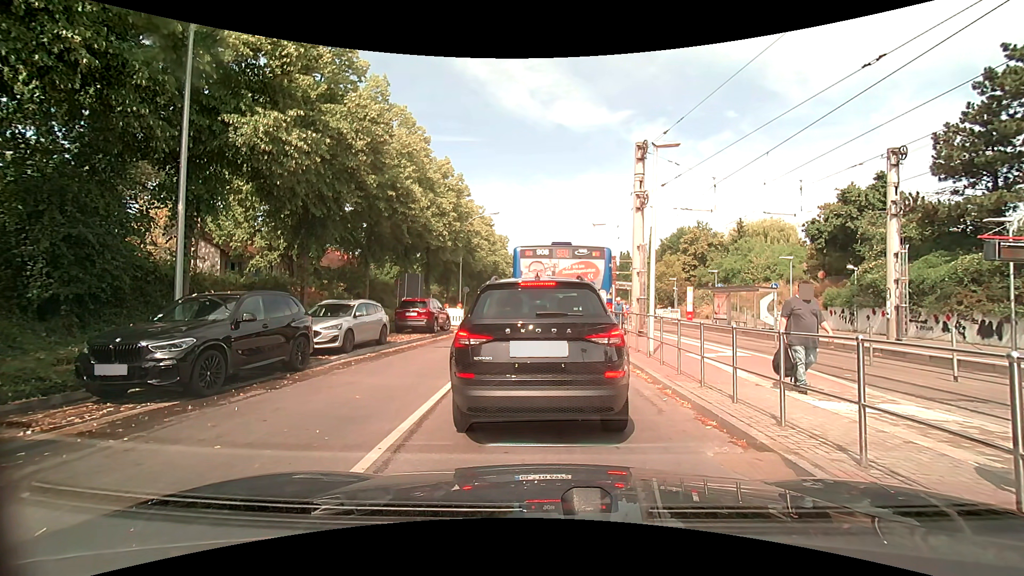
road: tertiary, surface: asphalt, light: Day
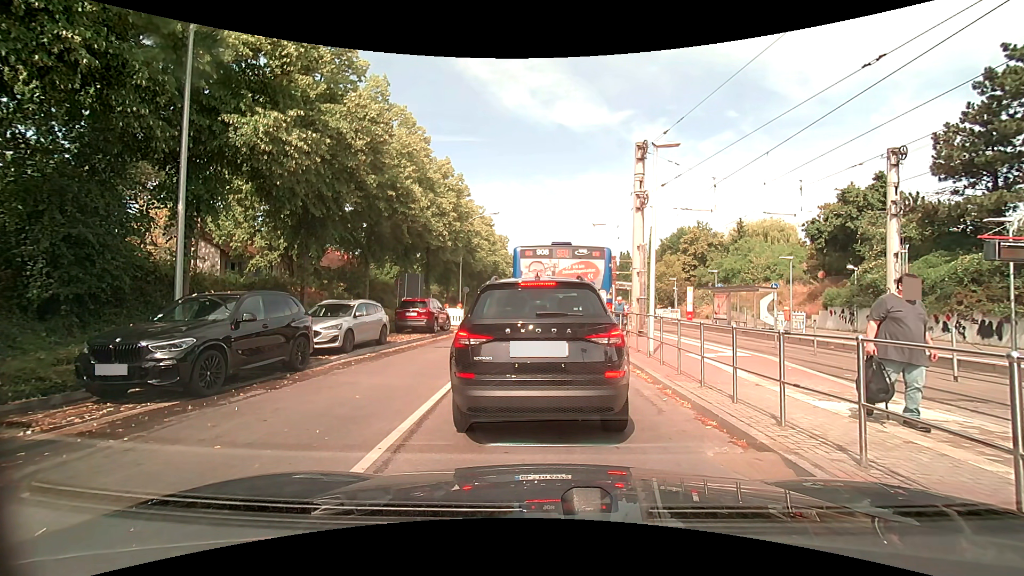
(0.0, 0.0) m; 0°
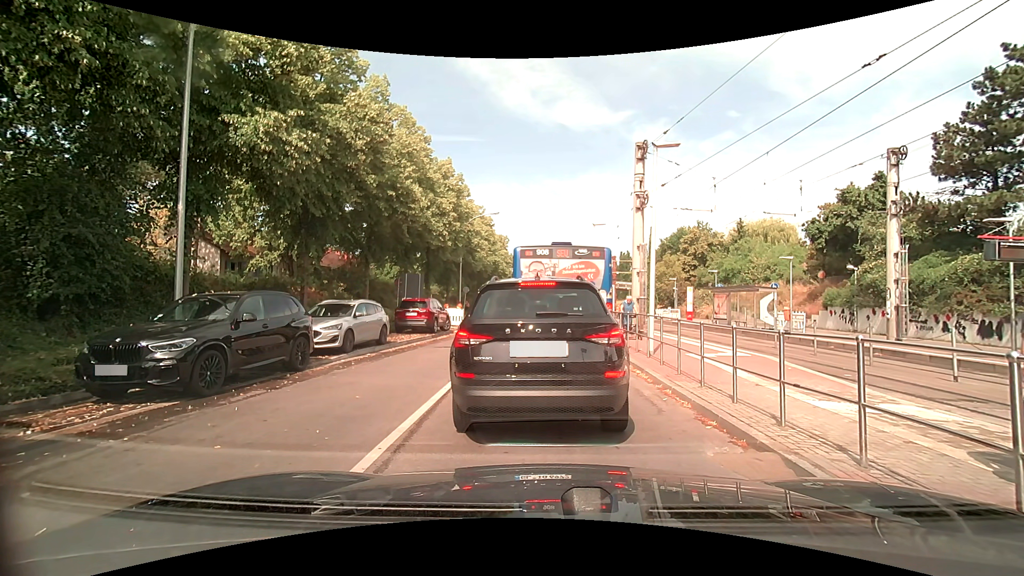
(0.0, 0.0) m; 0°
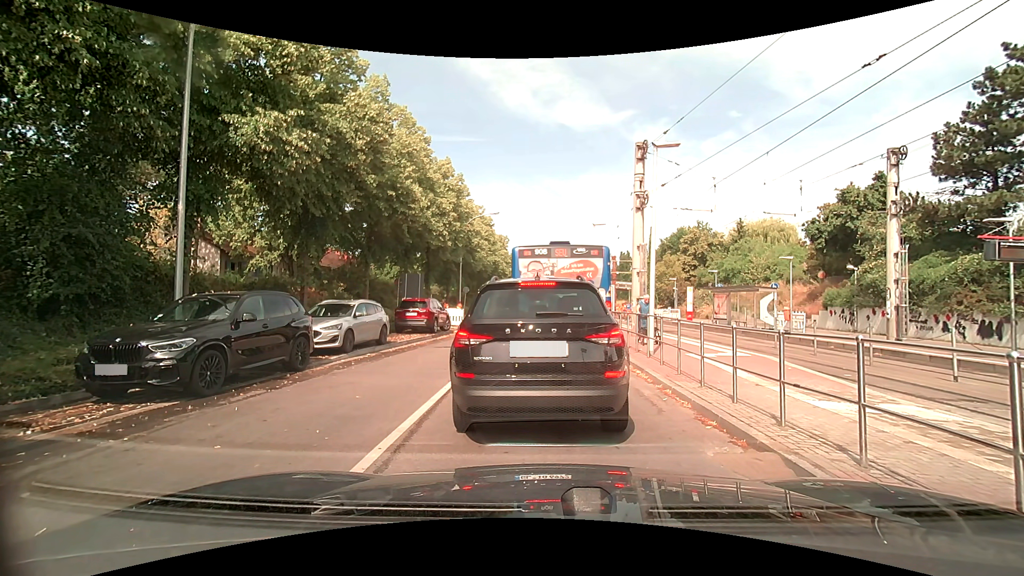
(0.0, 0.0) m; 0°
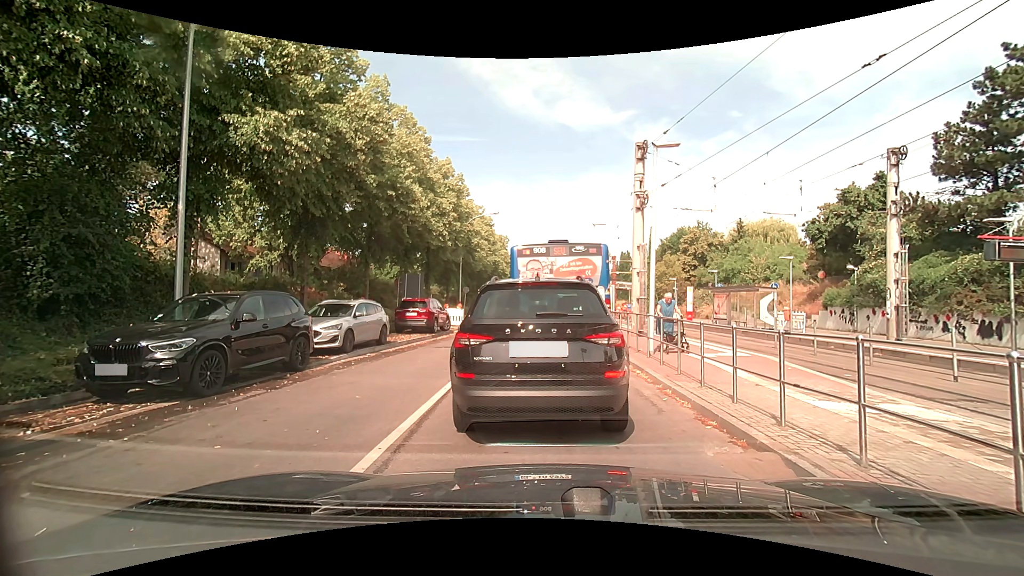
(0.0, 0.0) m; 0°
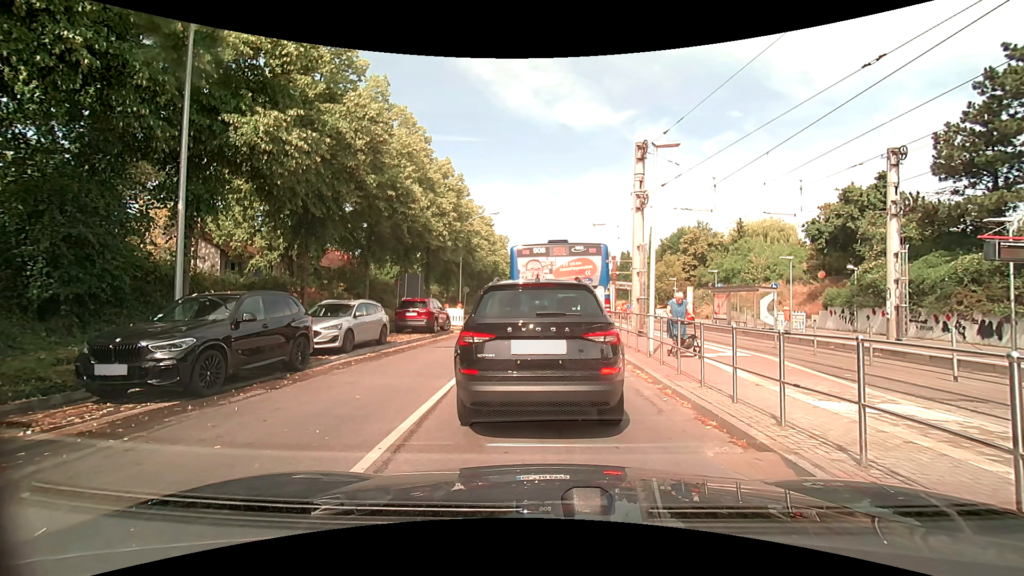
(0.0, 0.0) m; 0°
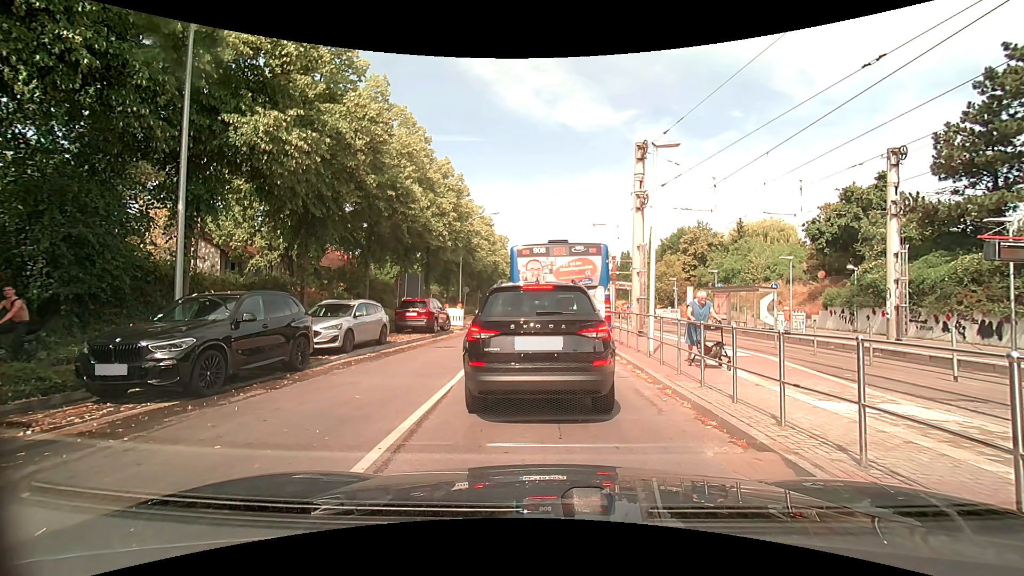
(0.0, 0.0) m; 0°
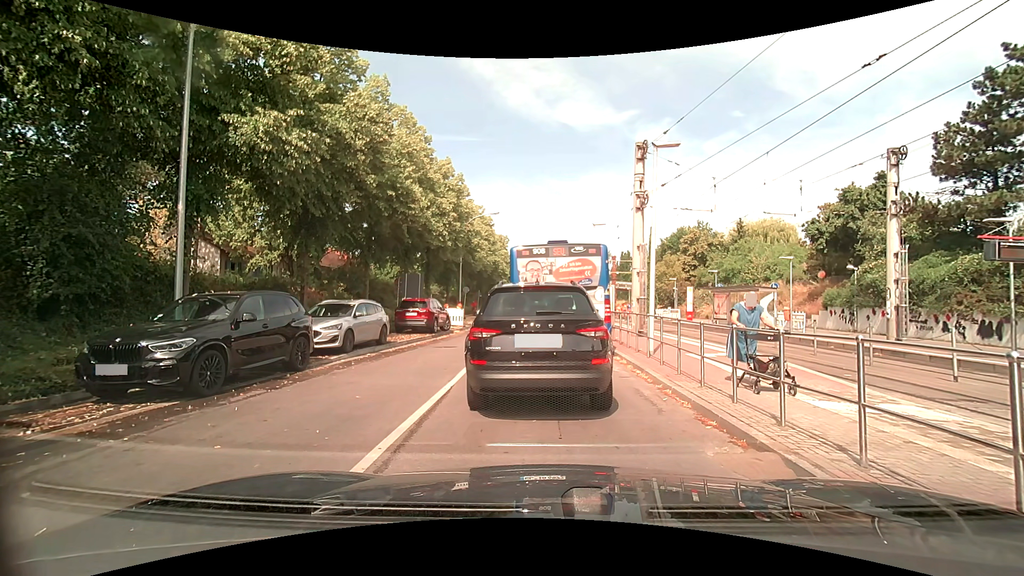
(0.0, 0.0) m; 0°
(0, +10) (0, +20) (0, +30) (-1, +40) (-3, +50) (-2, +60) (-2, +70) (0, +80) (0, +90) (0, +100) m
